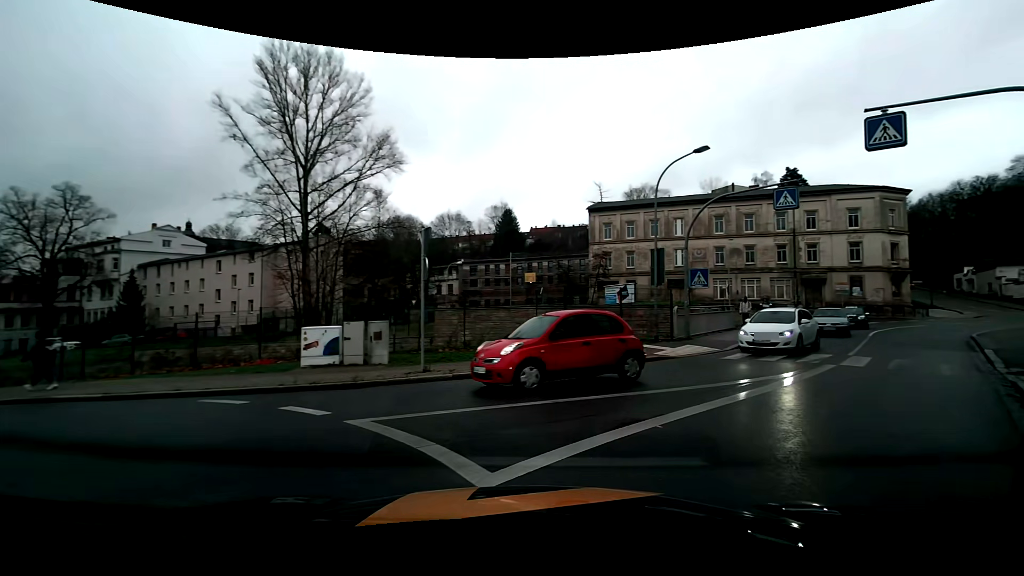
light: Day
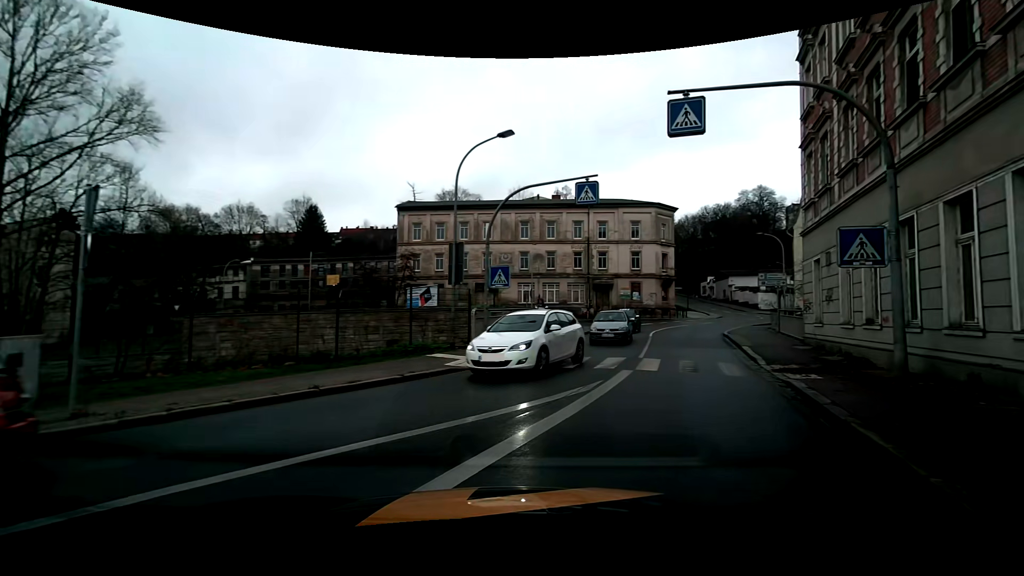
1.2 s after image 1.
(+0.6, +3.2) m; +20°
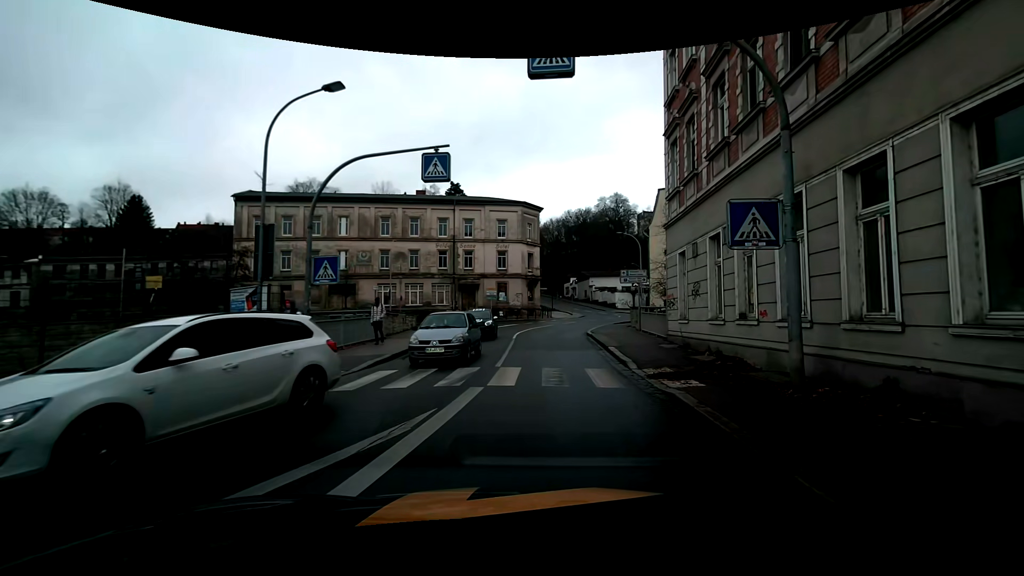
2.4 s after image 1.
(+0.4, +3.2) m; +13°
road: primary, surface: asphalt
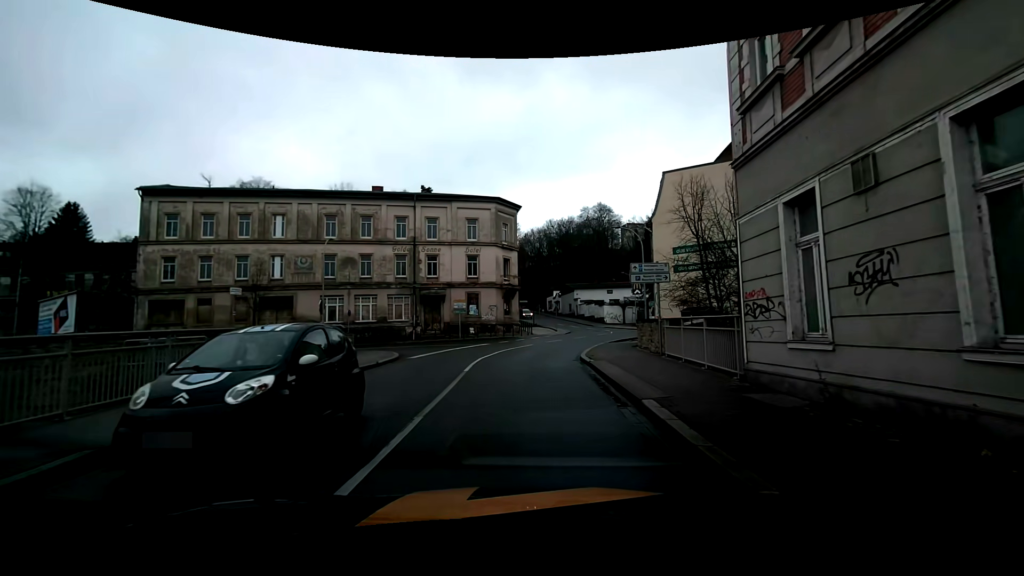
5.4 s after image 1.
(+0.5, +9.8) m; +2°
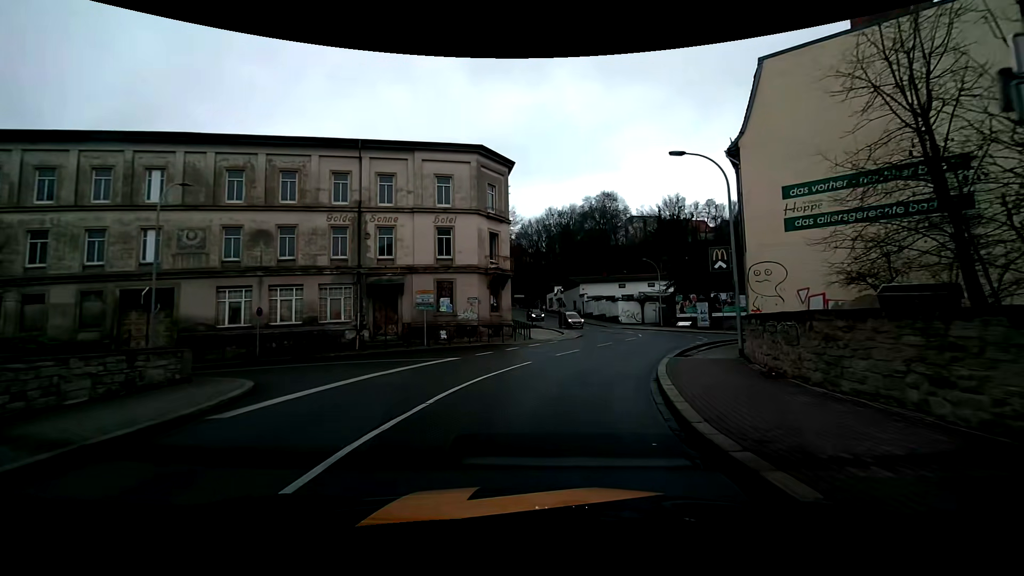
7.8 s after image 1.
(+0.2, +14.9) m; +1°
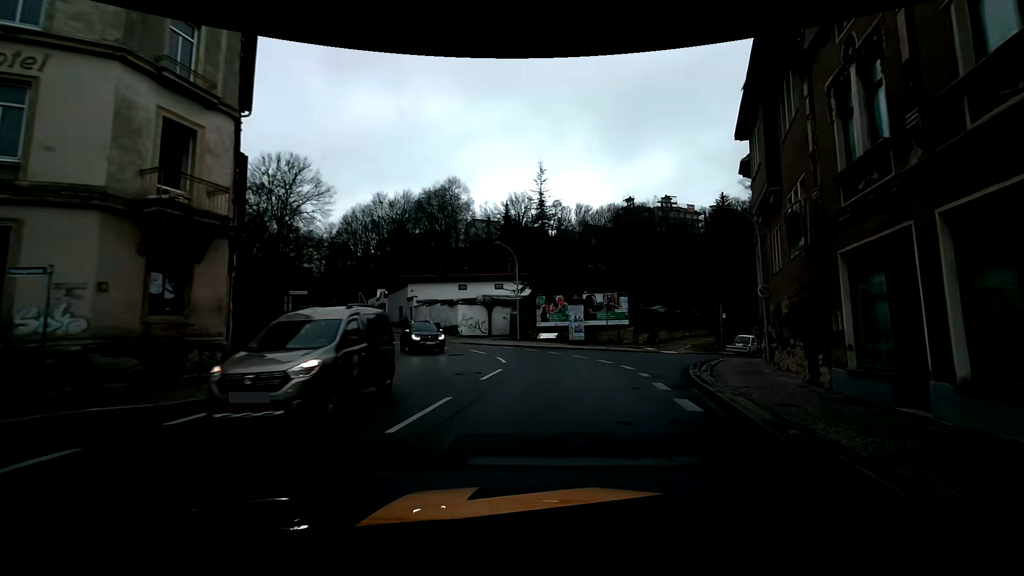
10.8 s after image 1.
(+2.6, +19.1) m; +19°
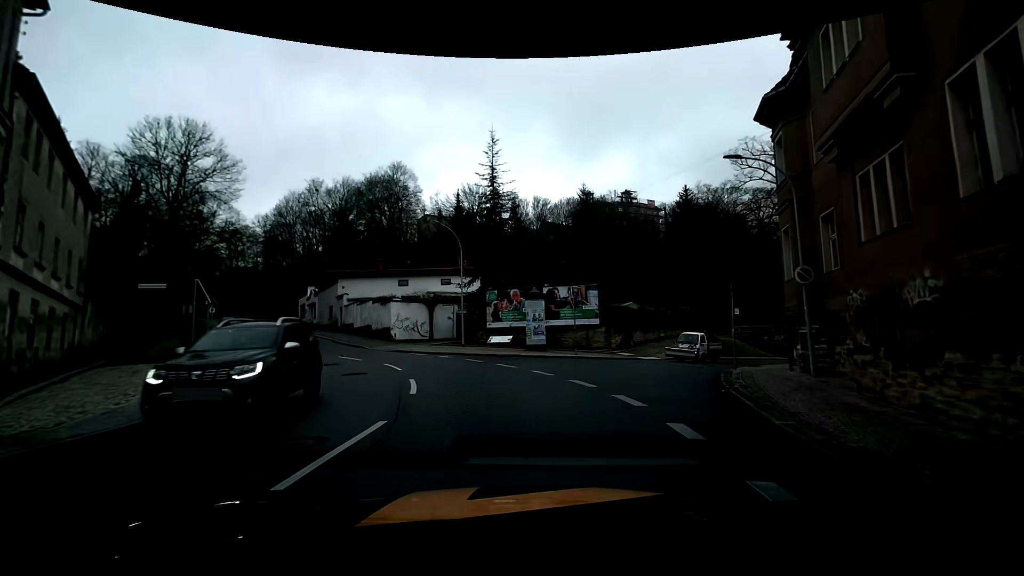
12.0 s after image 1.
(+0.3, +8.0) m; +4°
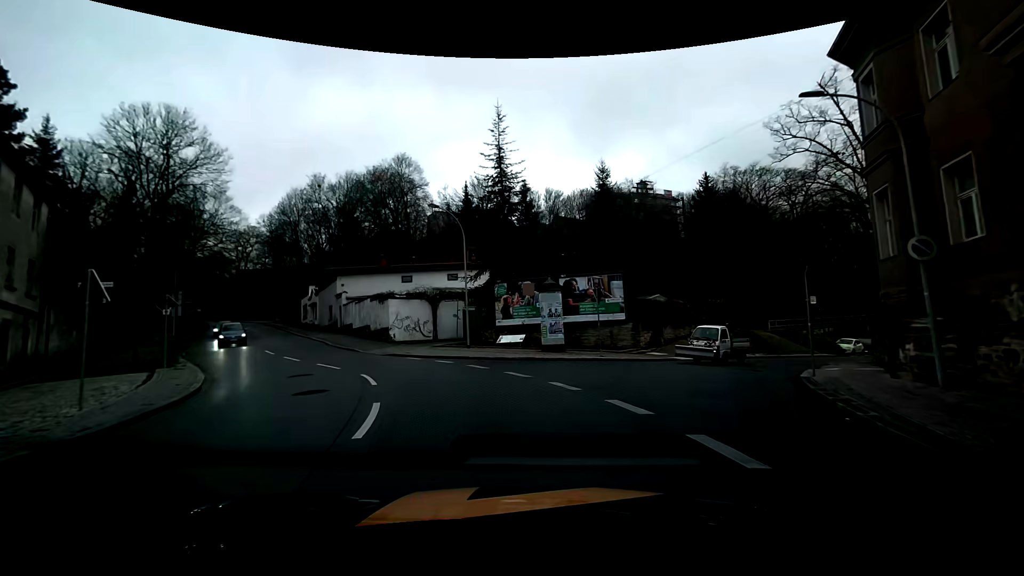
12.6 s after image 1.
(0.0, +4.2) m; -2°
(-1, +10) (-5, +19) (-10, +27) (-16, +36) (-21, +44) (-27, +53) (-32, +61) (-37, +70) (-42, +78) (-48, +86) m
